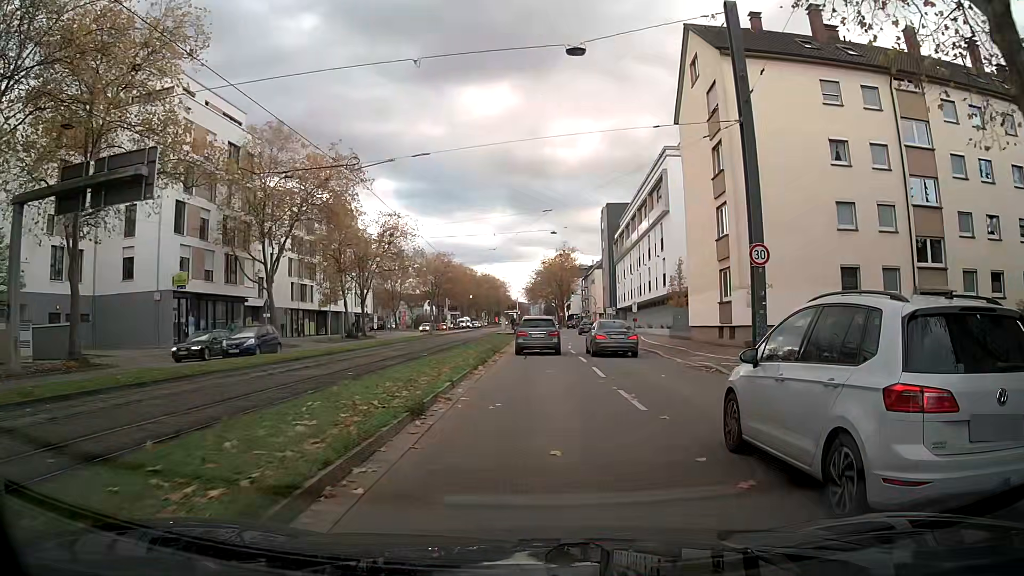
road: primary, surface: asphalt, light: Day
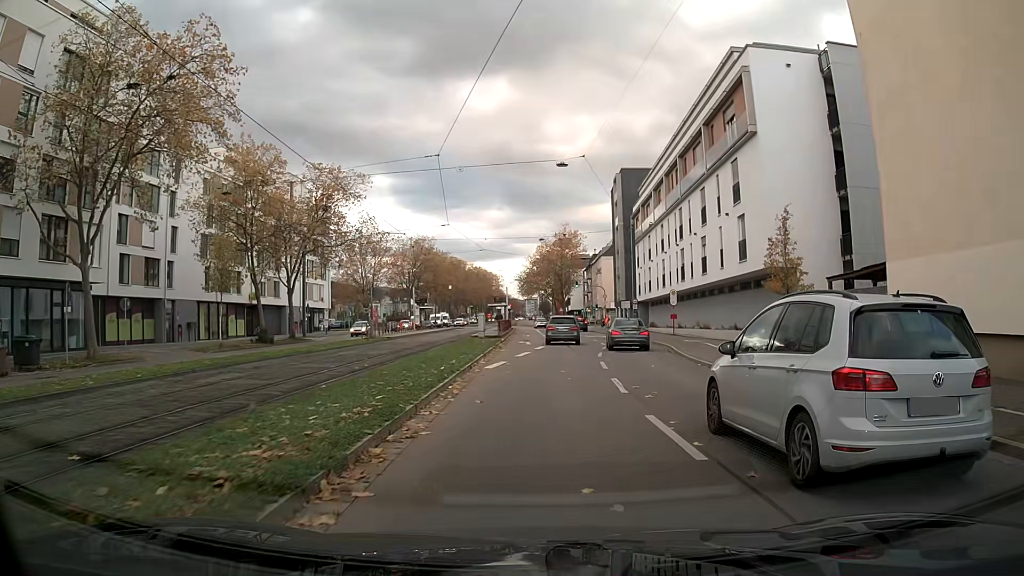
(+0.2, +22.3) m; +1°
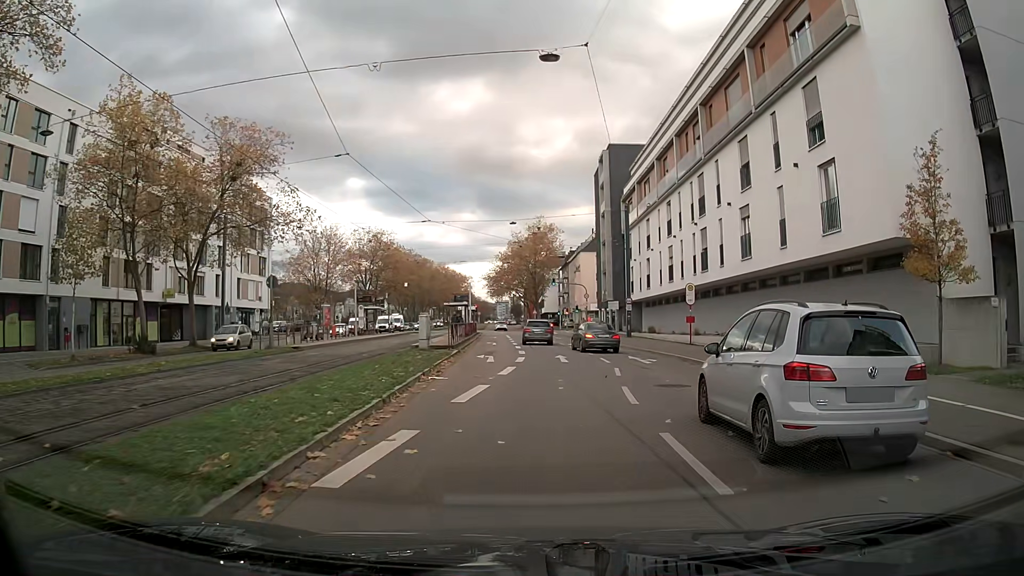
(+0.2, +13.2) m; +3°
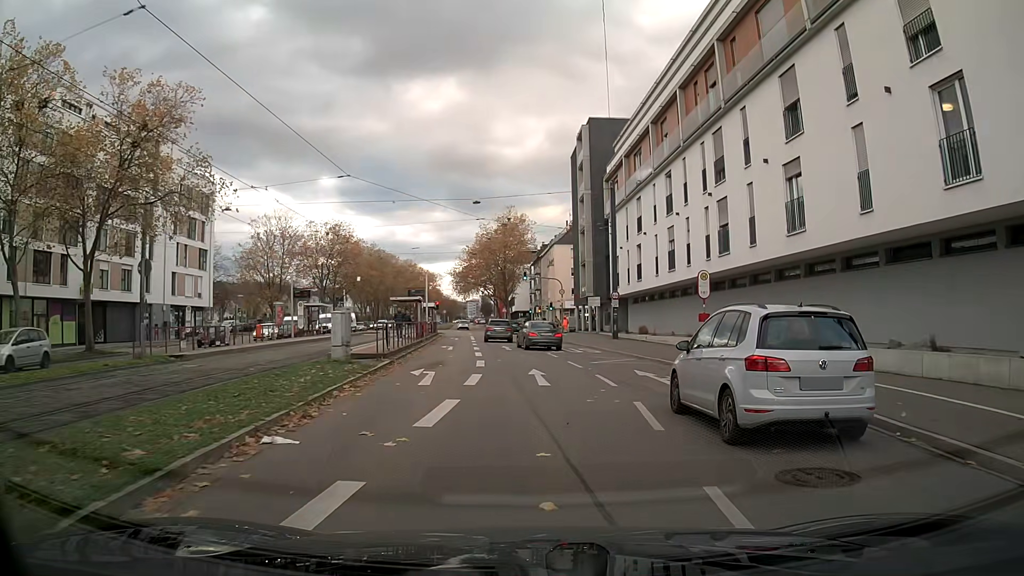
(+0.2, +8.9) m; +2°
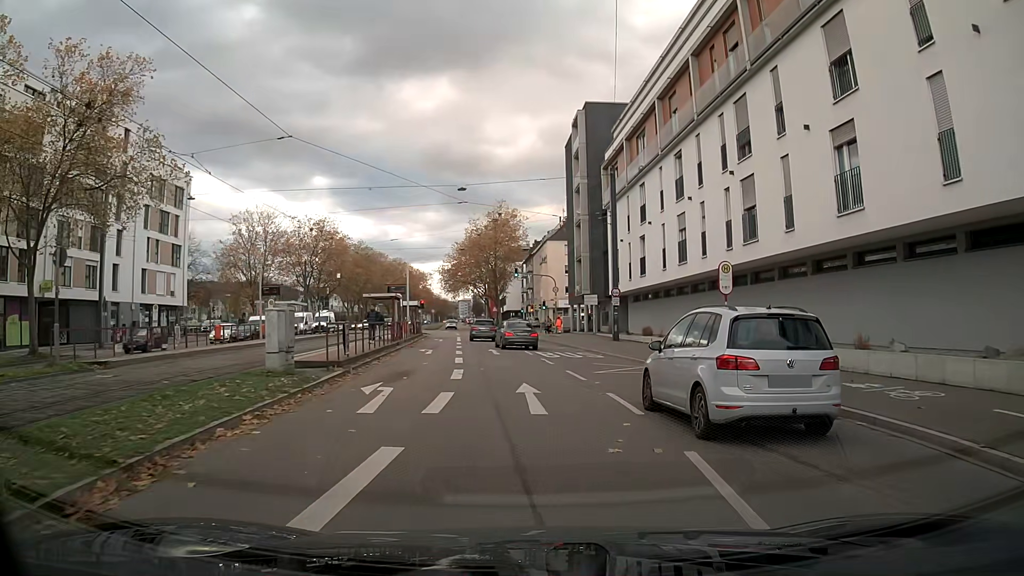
(0.0, +4.5) m; +1°
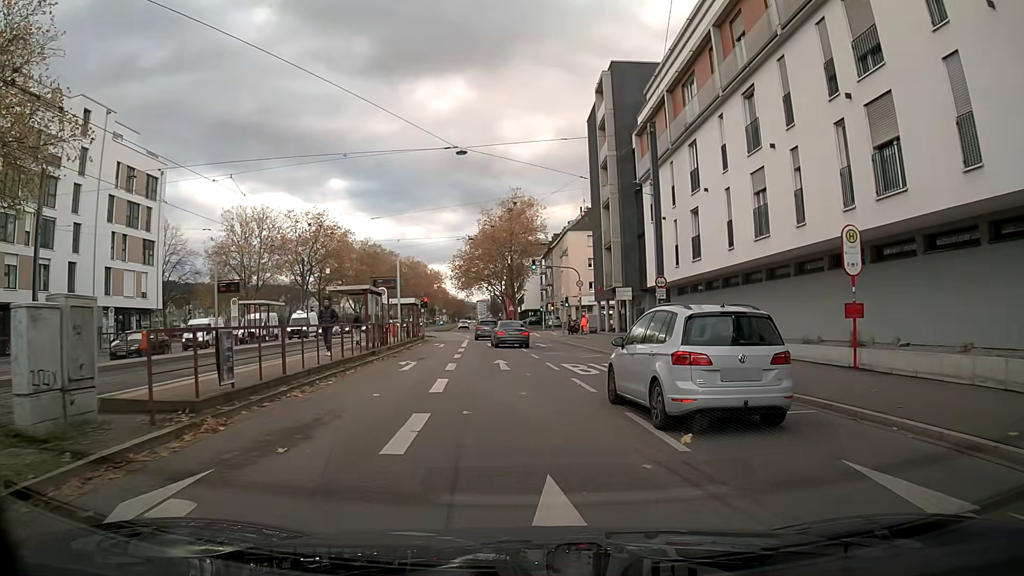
(-0.1, +9.0) m; -2°
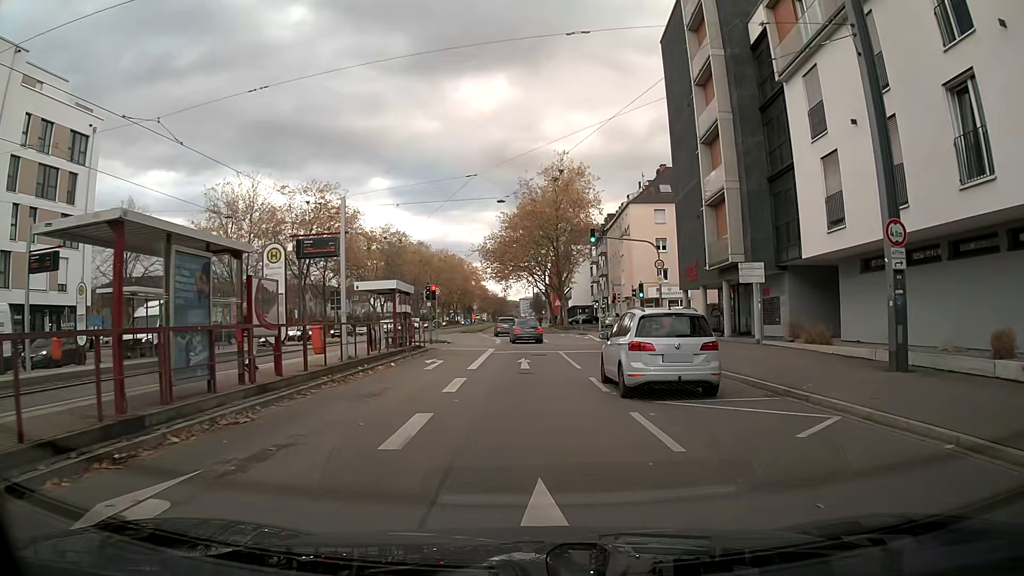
(-0.5, +18.1) m; -3°
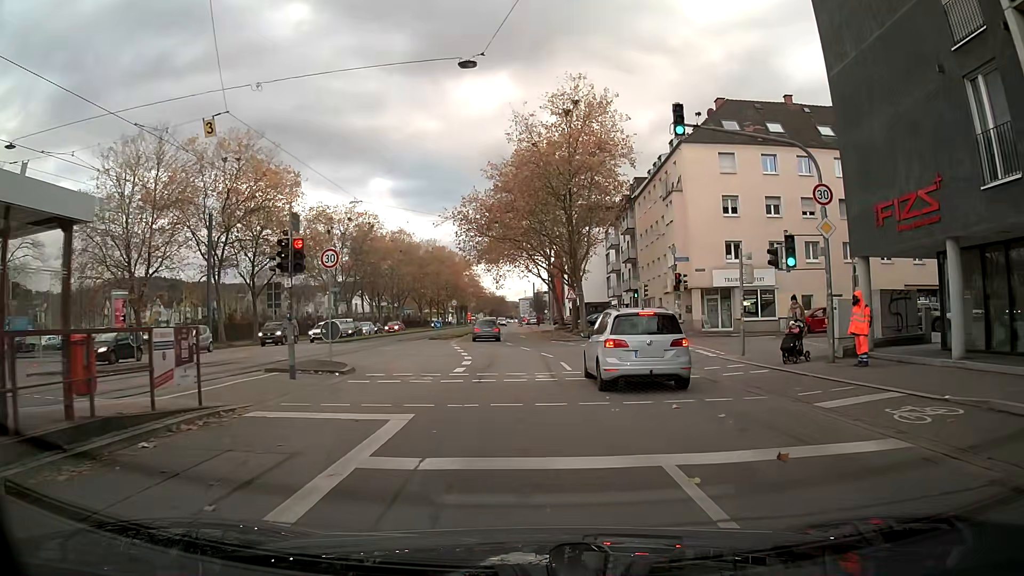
(-0.2, +22.7) m; -1°
(0, +10) (-1, +20) (-2, +30) (-3, +40) (-3, +50) (-3, +60) (-4, +70) (-4, +80) (-4, +90) (-5, +100) m
